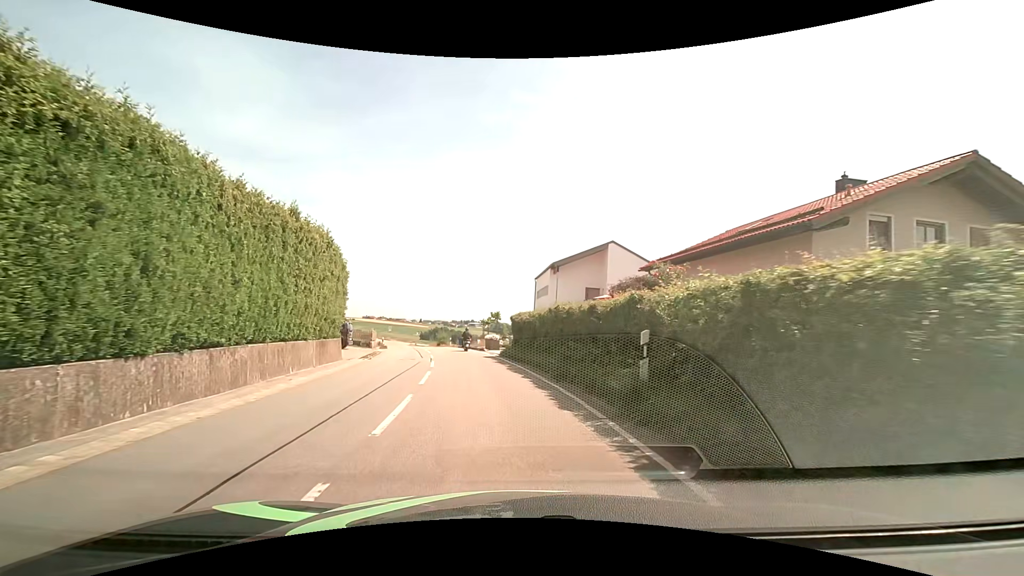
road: tertiary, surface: asphalt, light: Day
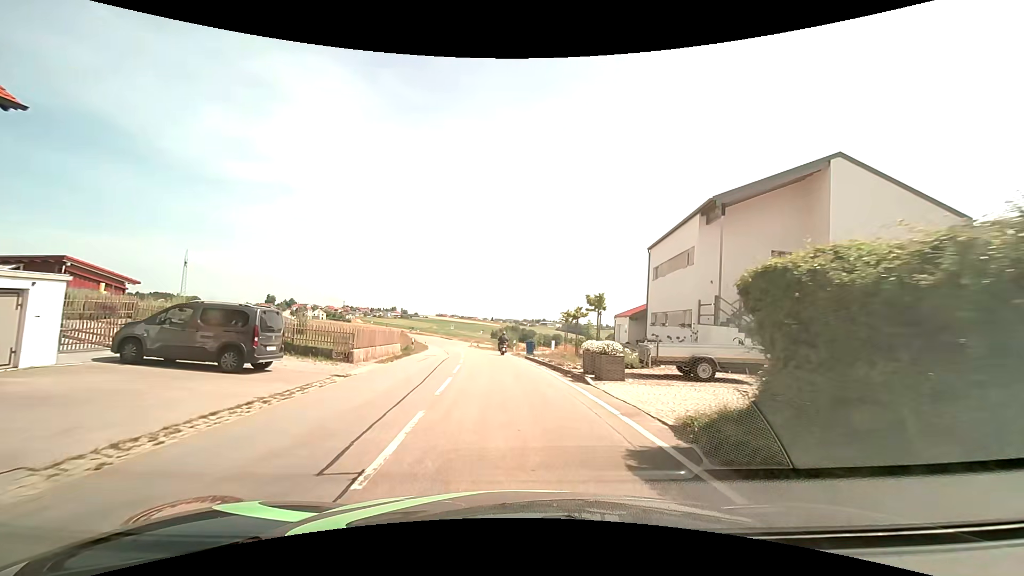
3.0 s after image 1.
(-1.9, +20.3) m; -8°
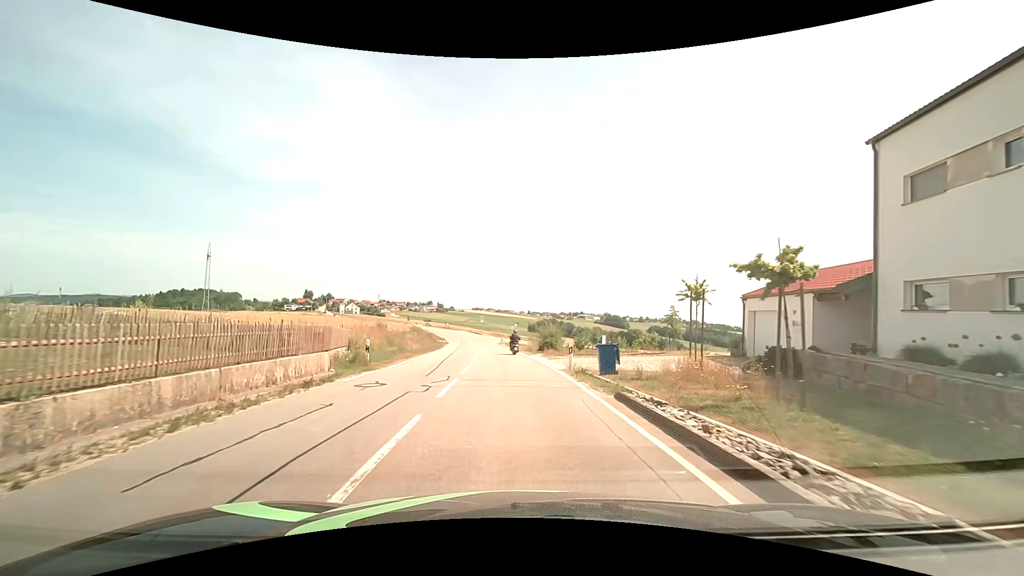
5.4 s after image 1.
(-0.7, +18.8) m; -4°
(0, +10) (0, +20) (-1, +30) (-1, +40) (-2, +50) (-3, +60) (-4, +70) (-6, +80) (-7, +90) (-9, +99) m
